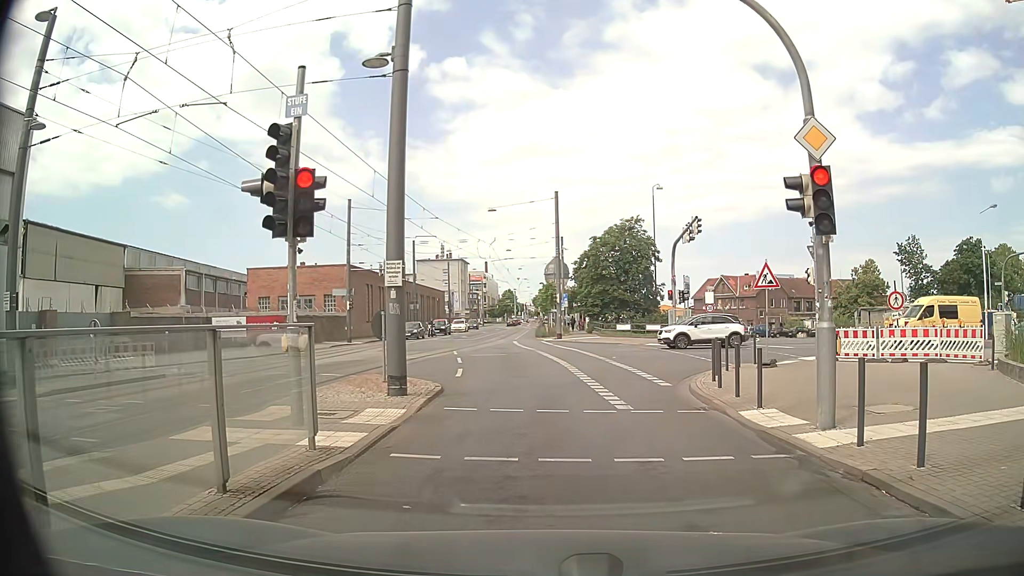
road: secondary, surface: asphalt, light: Day
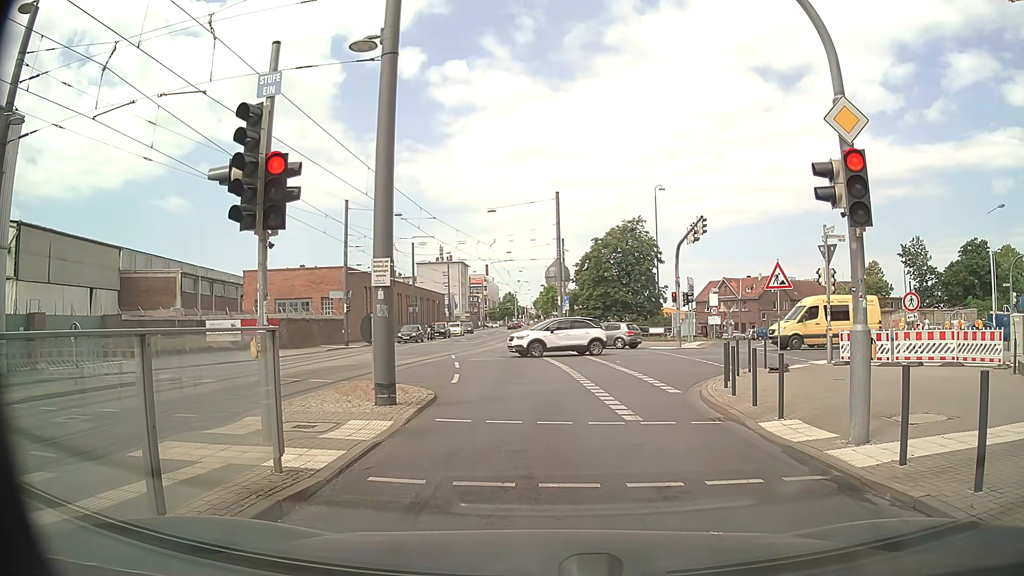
(0.0, +0.8) m; 0°
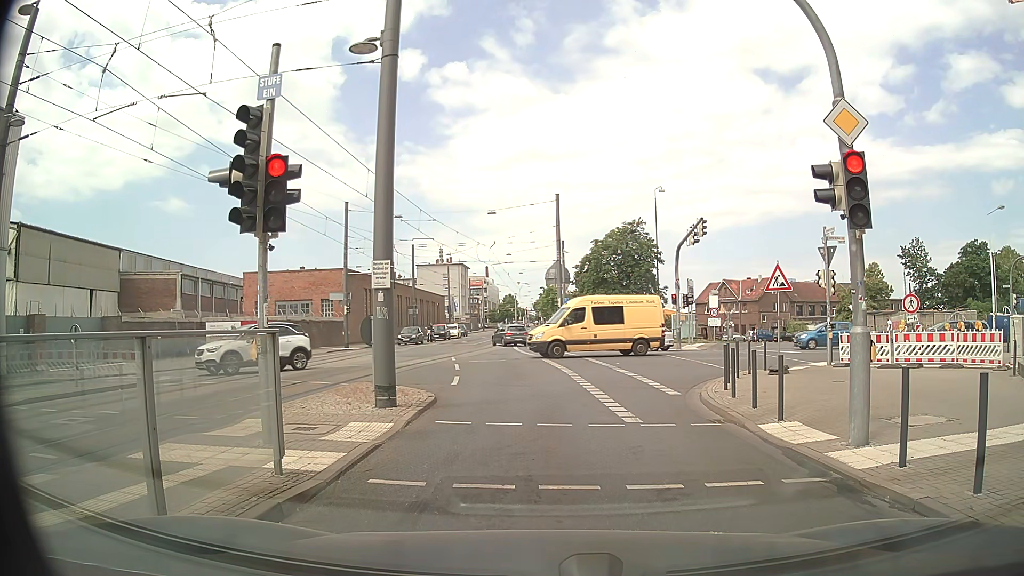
(0.0, +0.1) m; 0°
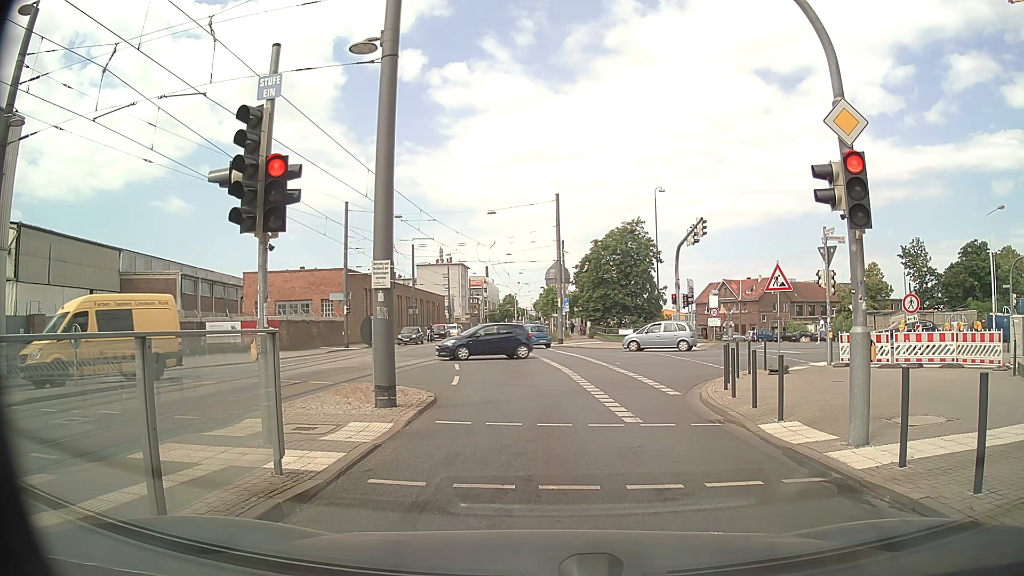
(0.0, 0.0) m; 0°
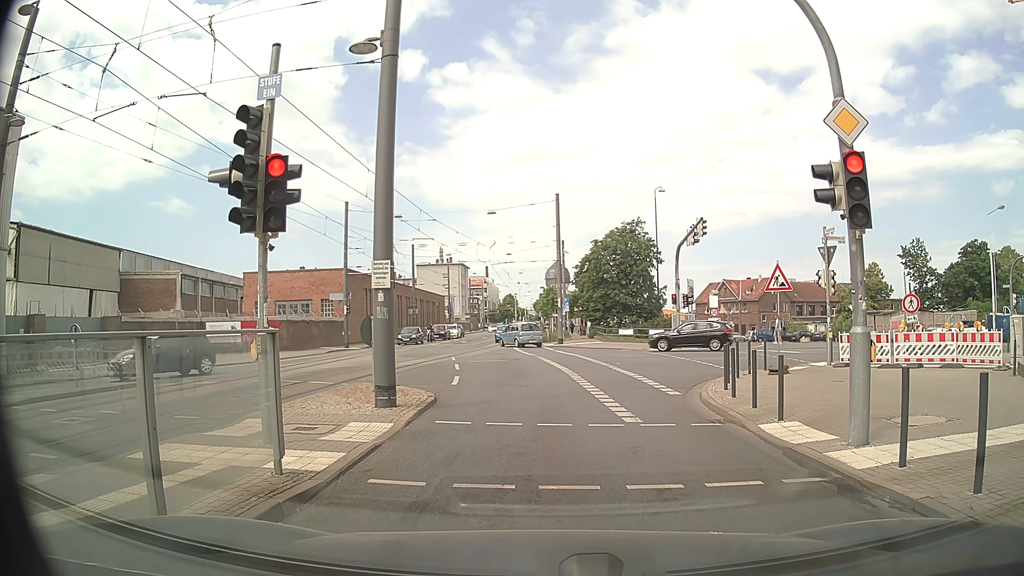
(0.0, 0.0) m; 0°
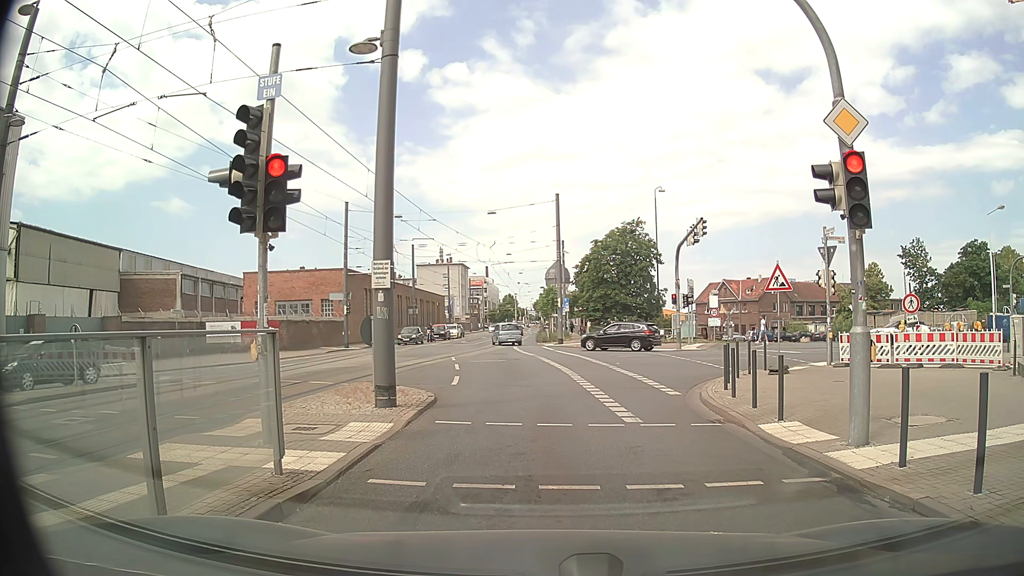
(0.0, 0.0) m; 0°
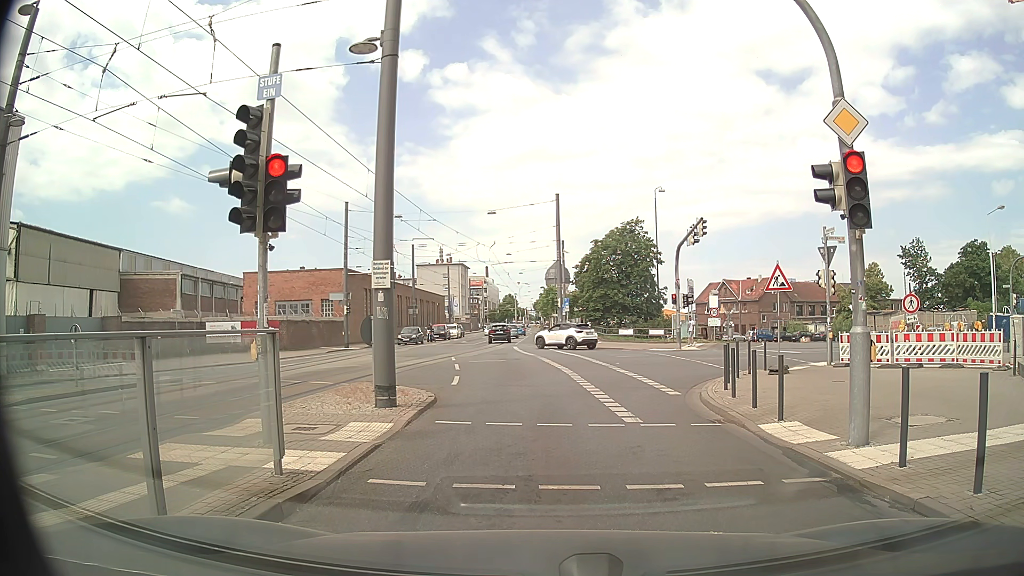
(0.0, 0.0) m; 0°
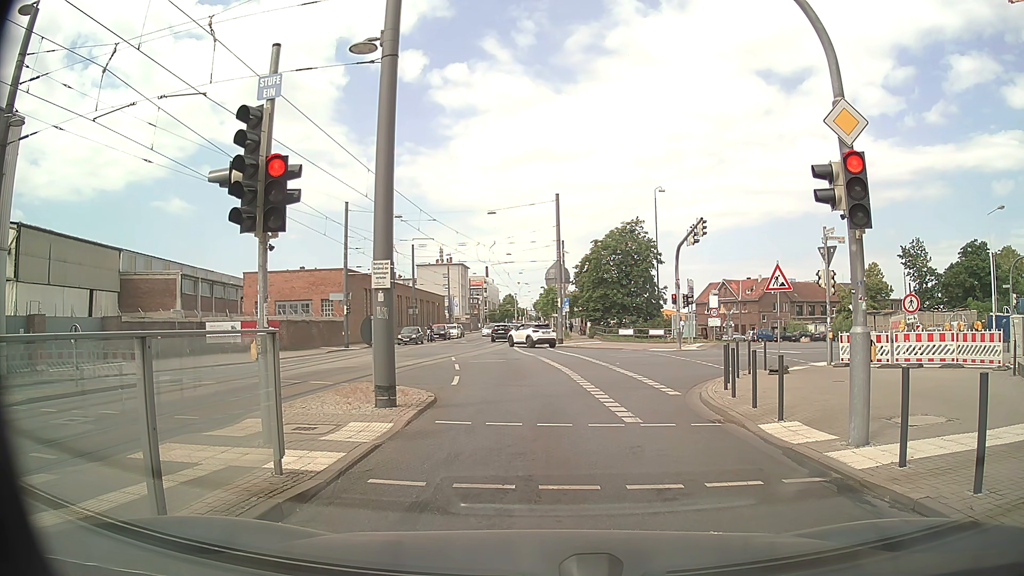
(0.0, 0.0) m; 0°
(0, +10) (-1, +20) (-2, +30) (-4, +40) (-5, +50) (-6, +60) (-6, +70) (-6, +80) (-6, +90) (-7, +100) m
